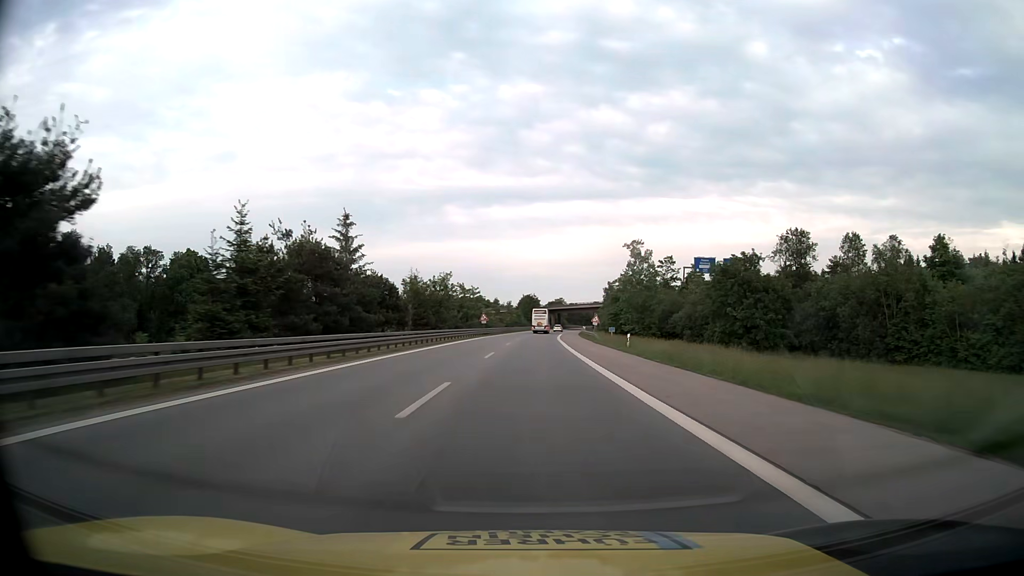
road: motorway_link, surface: asphalt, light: Day
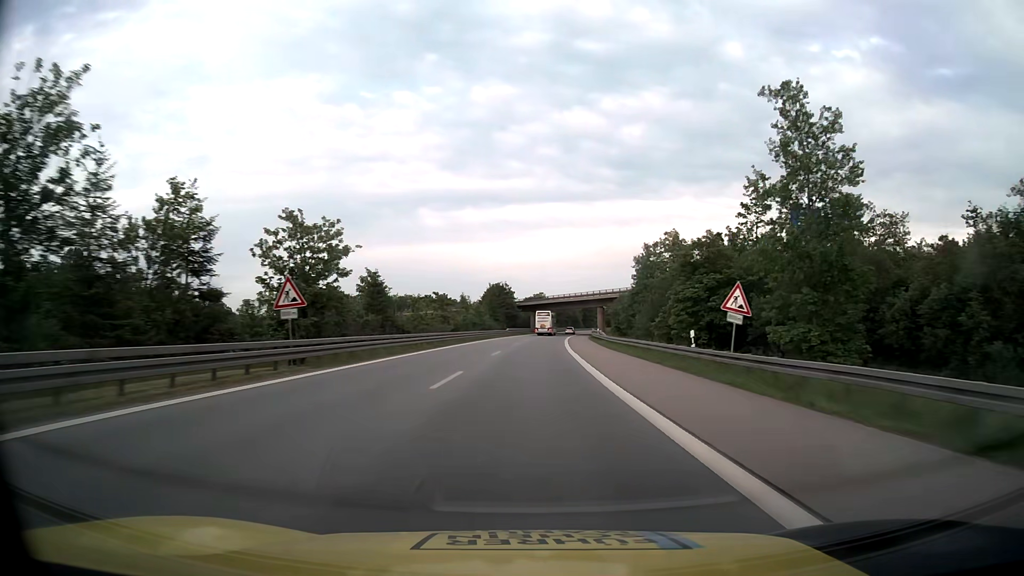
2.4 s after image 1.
(+1.3, +67.2) m; +2°
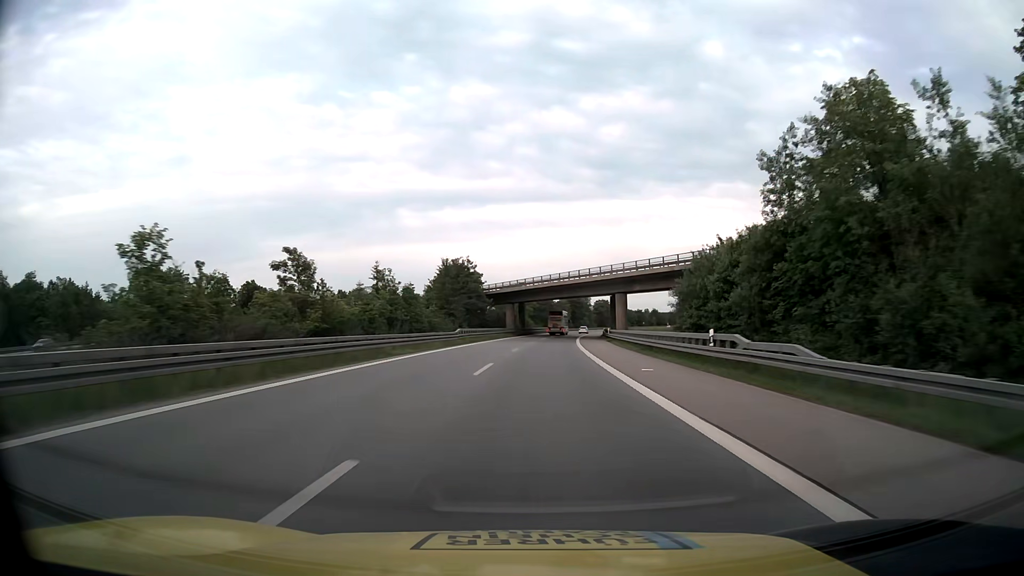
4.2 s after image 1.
(+0.8, +50.4) m; +2°
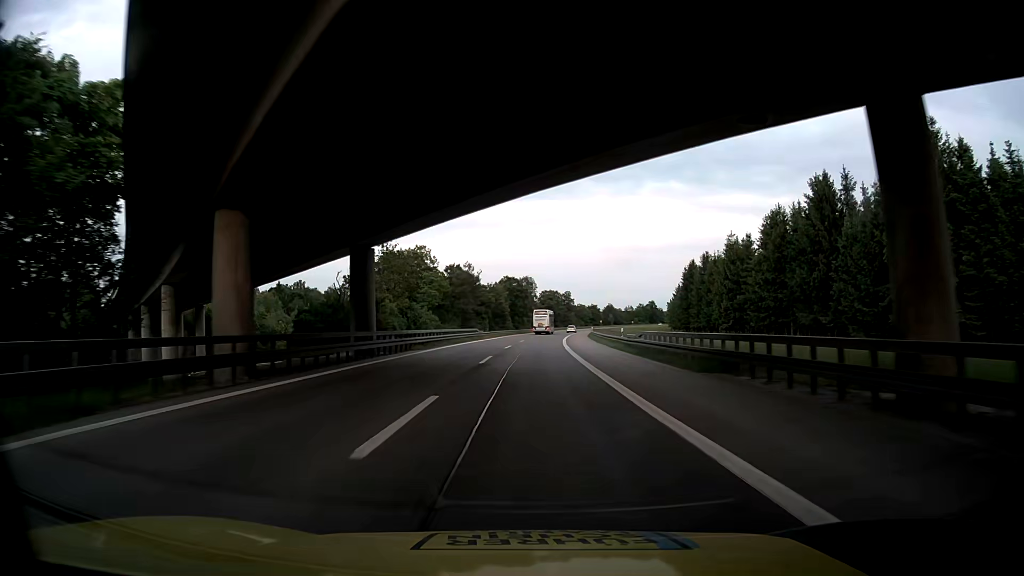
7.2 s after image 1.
(+3.9, +83.7) m; +5°
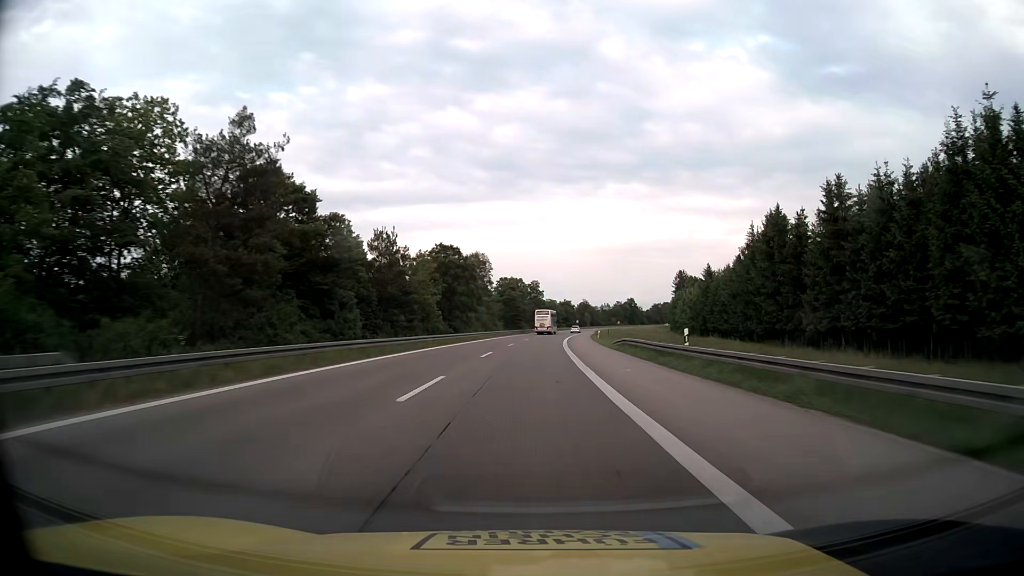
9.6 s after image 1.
(+2.3, +67.0) m; +4°
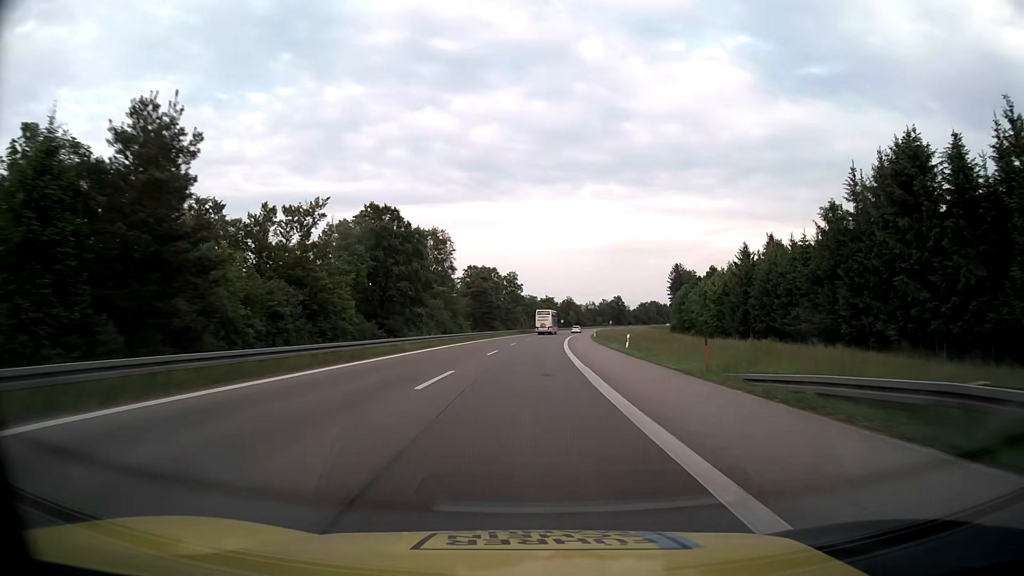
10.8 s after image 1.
(+0.5, +33.5) m; +2°
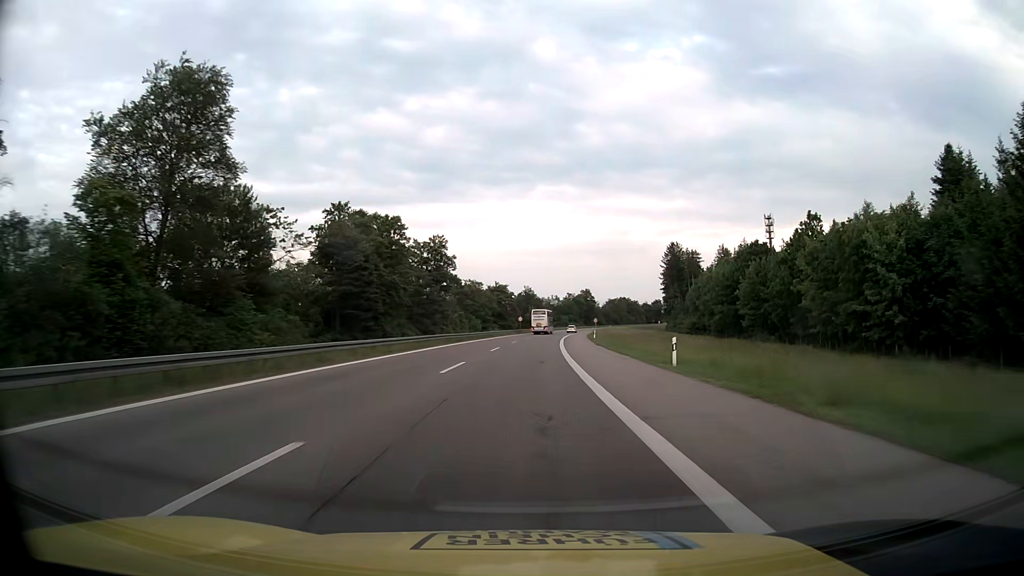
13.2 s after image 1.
(+2.4, +67.0) m; +4°
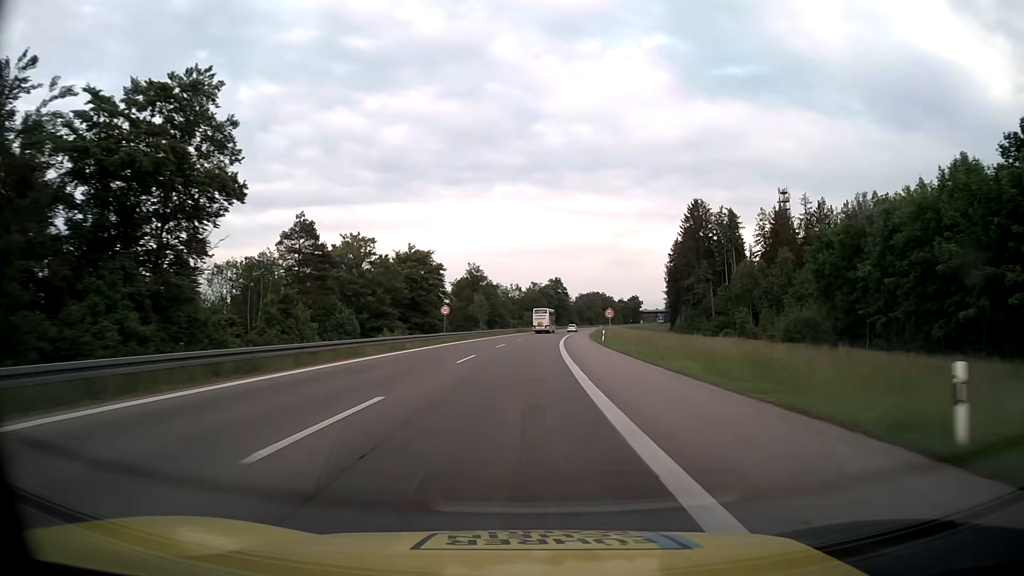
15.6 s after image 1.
(+2.1, +67.1) m; +3°
(0, +10) (0, +20) (0, +30) (+1, +40) (+1, +50) (+2, +60) (+2, +70) (+3, +80) (+3, +90) (+4, +100) m
